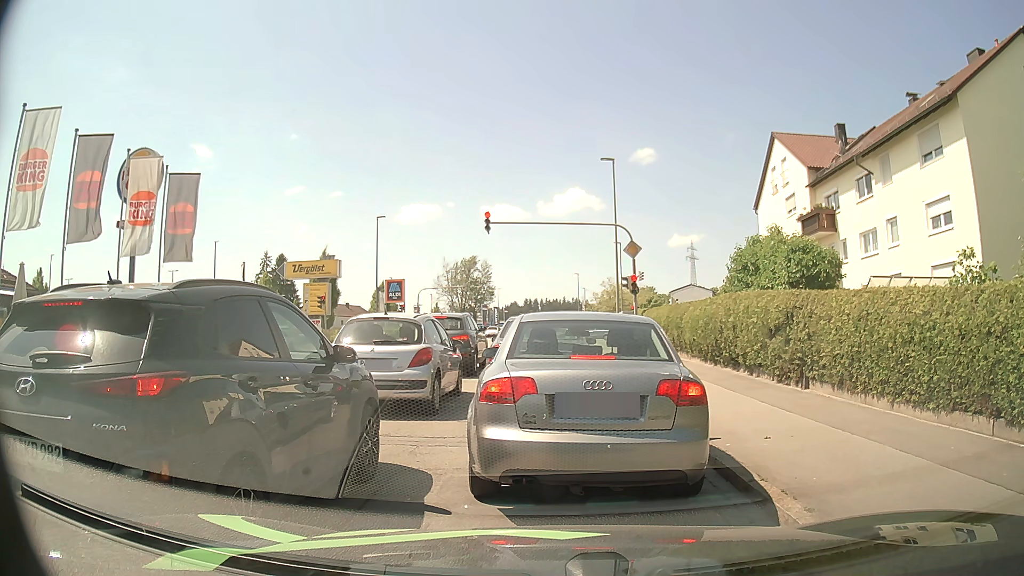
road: tertiary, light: Day
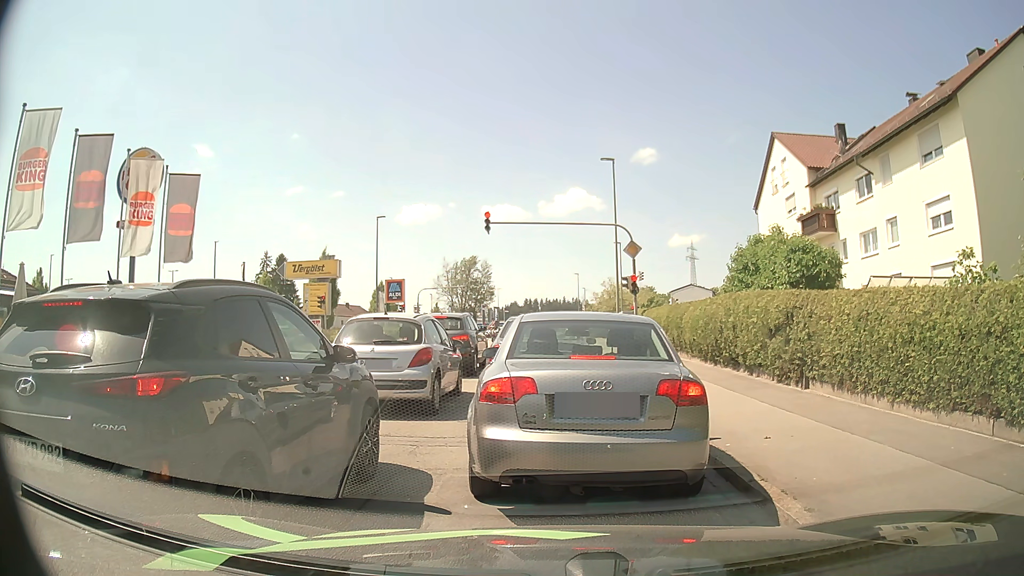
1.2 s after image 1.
(0.0, 0.0) m; 0°
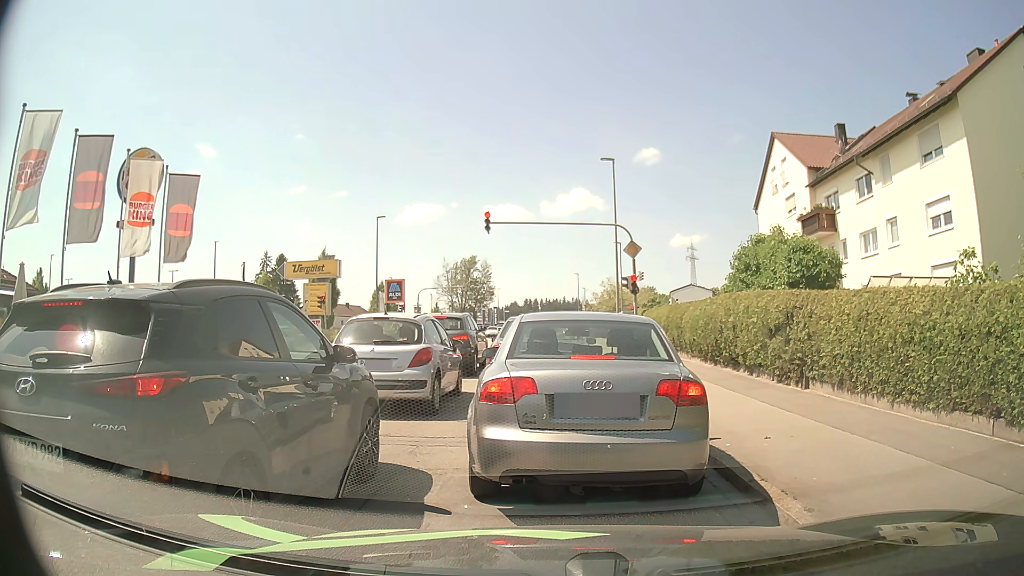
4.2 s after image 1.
(0.0, 0.0) m; 0°
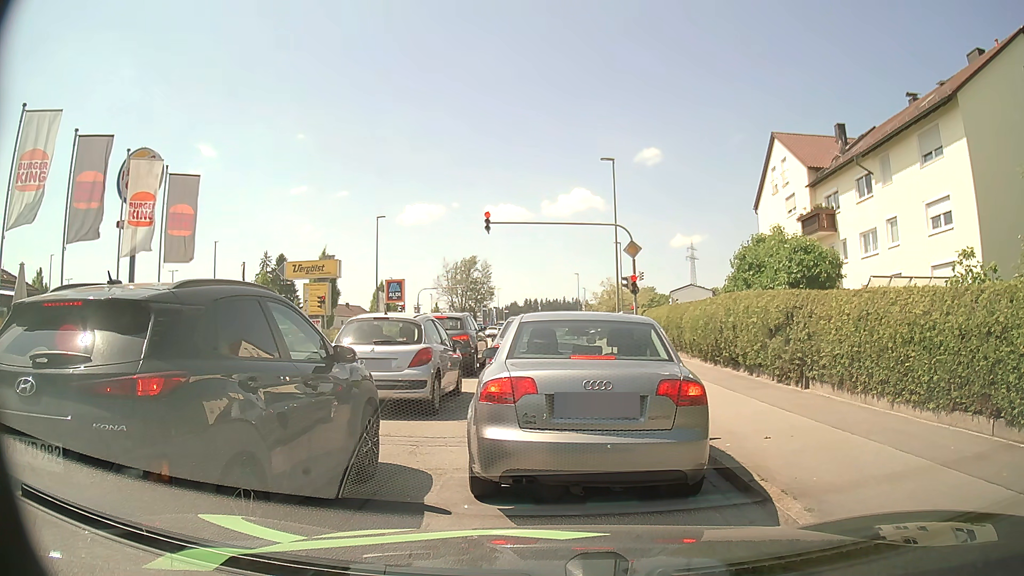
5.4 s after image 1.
(0.0, 0.0) m; 0°
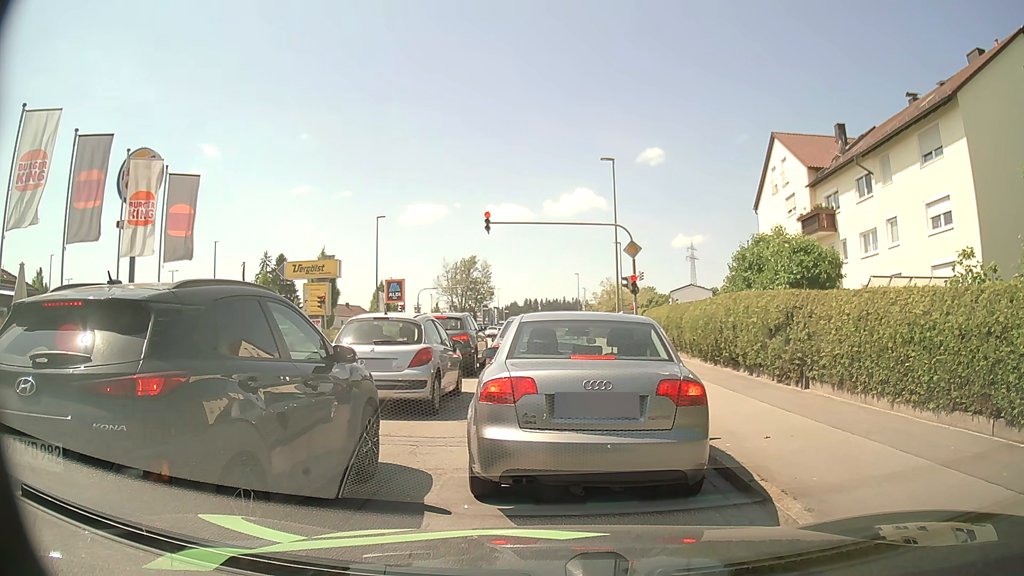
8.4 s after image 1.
(0.0, 0.0) m; 0°
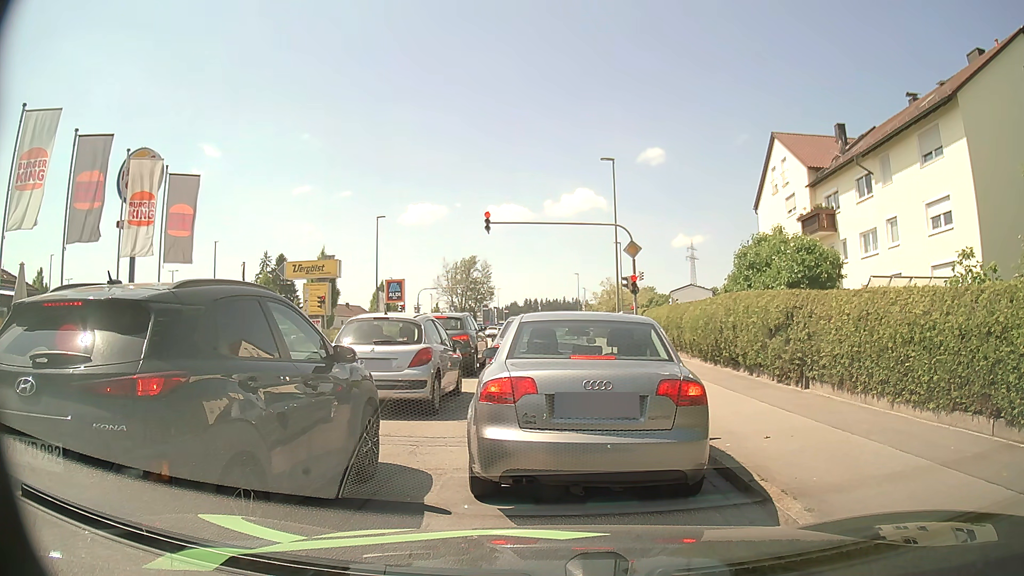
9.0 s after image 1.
(0.0, 0.0) m; 0°
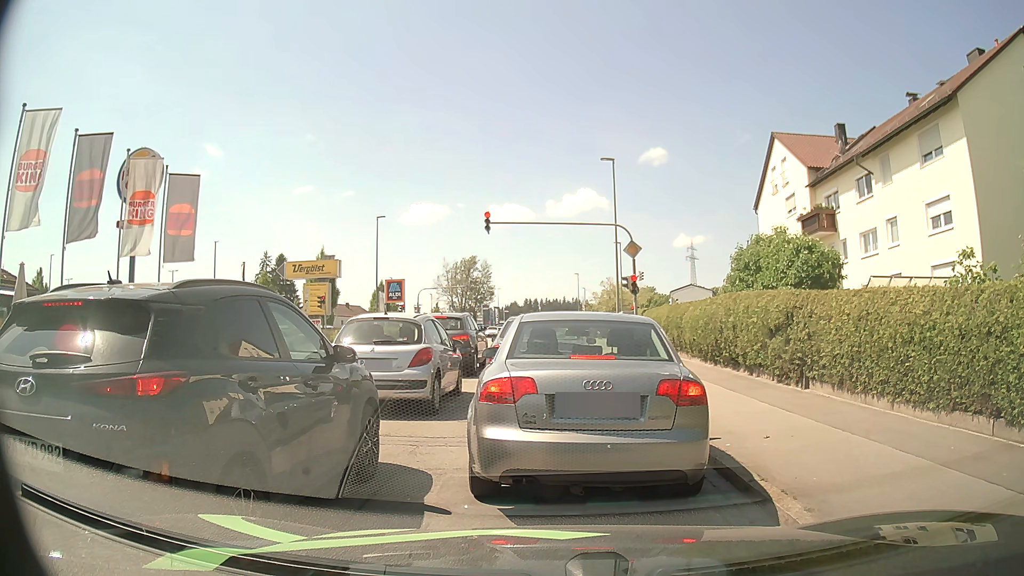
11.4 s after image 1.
(0.0, 0.0) m; 0°
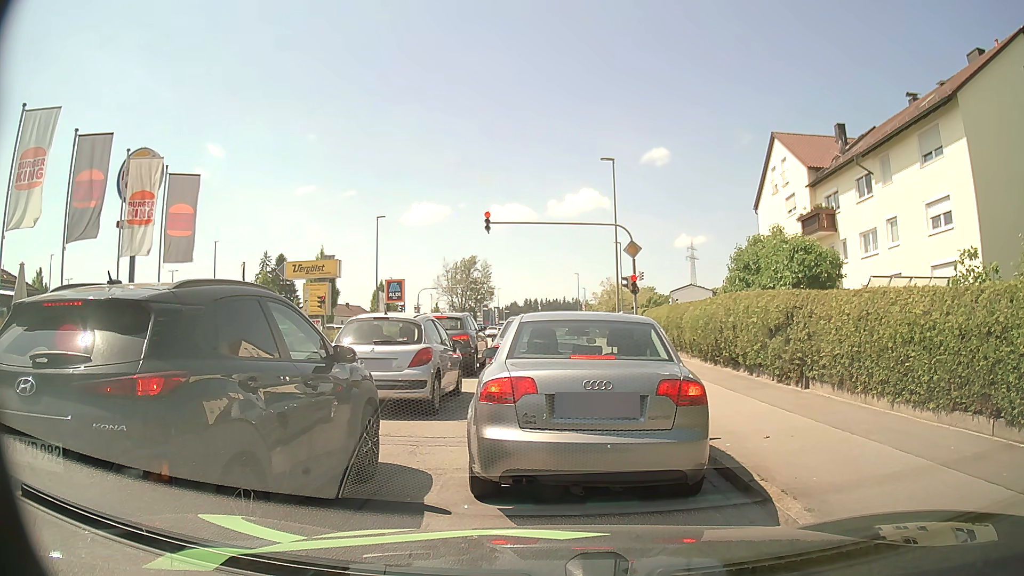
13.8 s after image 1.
(0.0, 0.0) m; 0°
